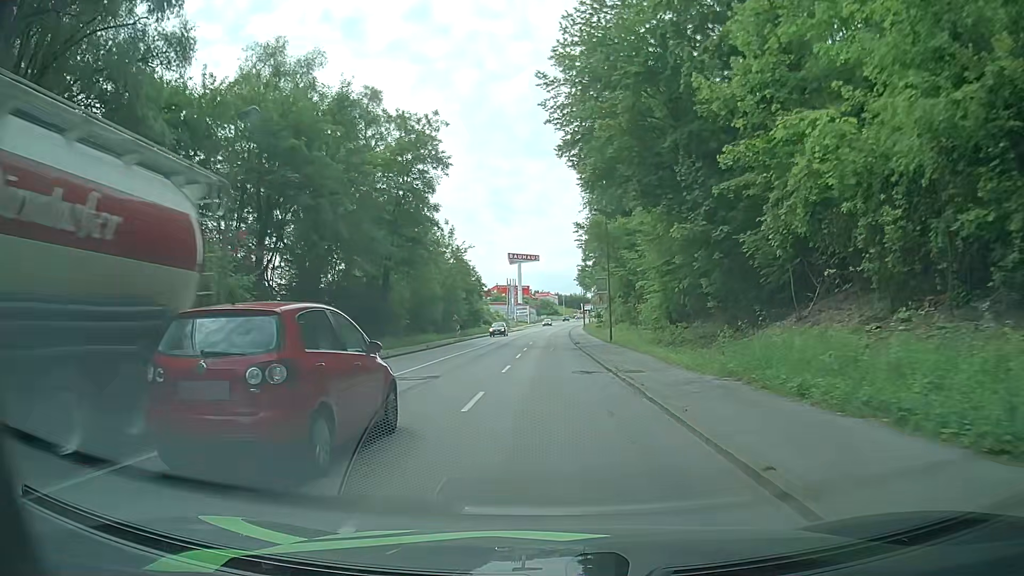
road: tertiary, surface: asphalt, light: Day
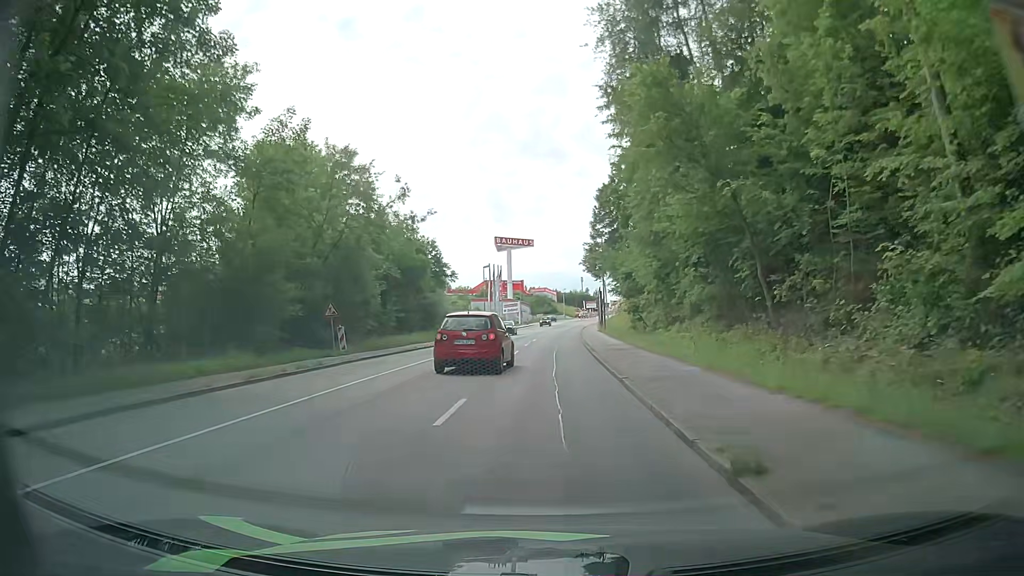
(+0.1, +37.7) m; 0°
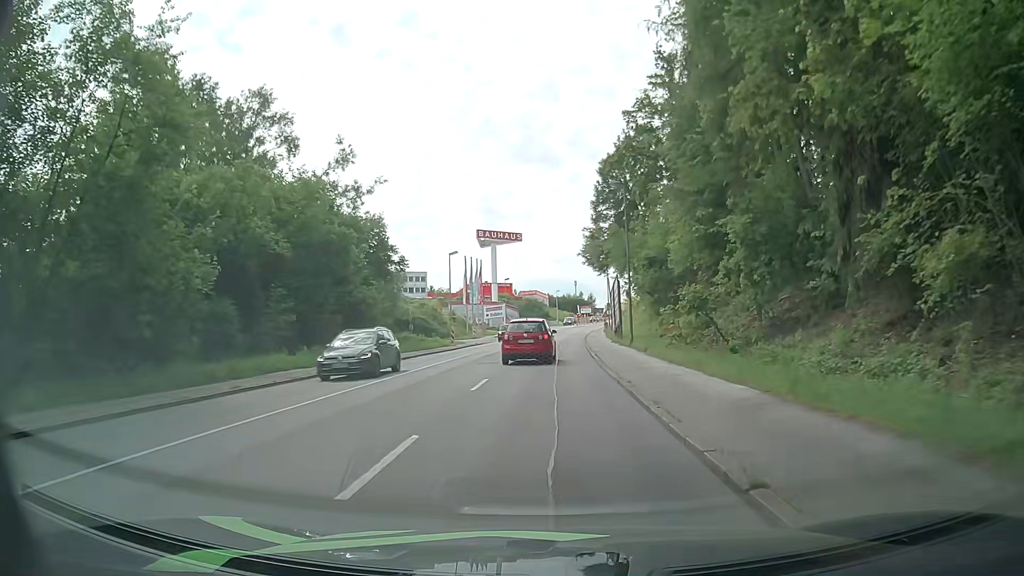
(+0.2, +21.6) m; +2°
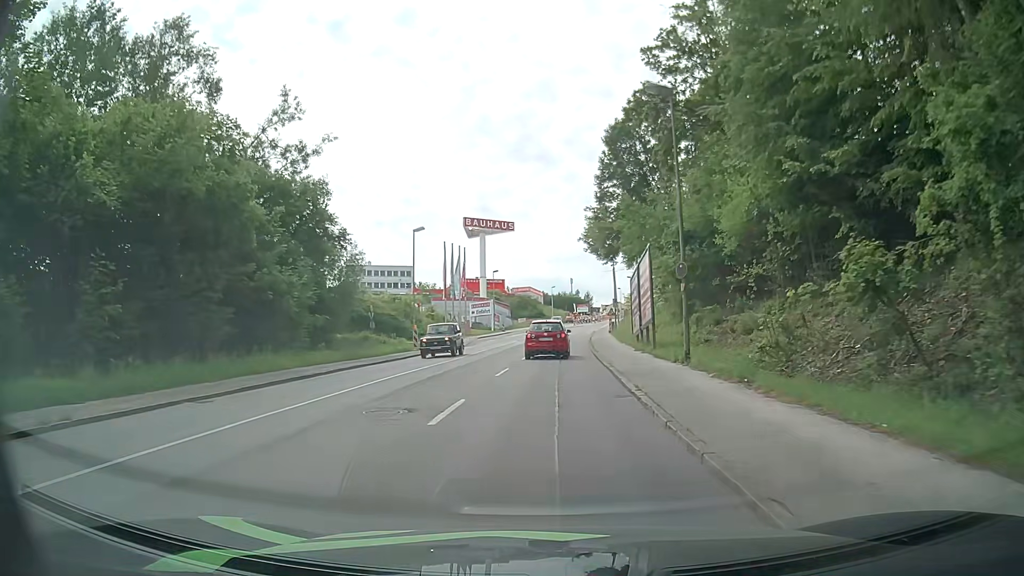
(-0.2, +13.9) m; -1°
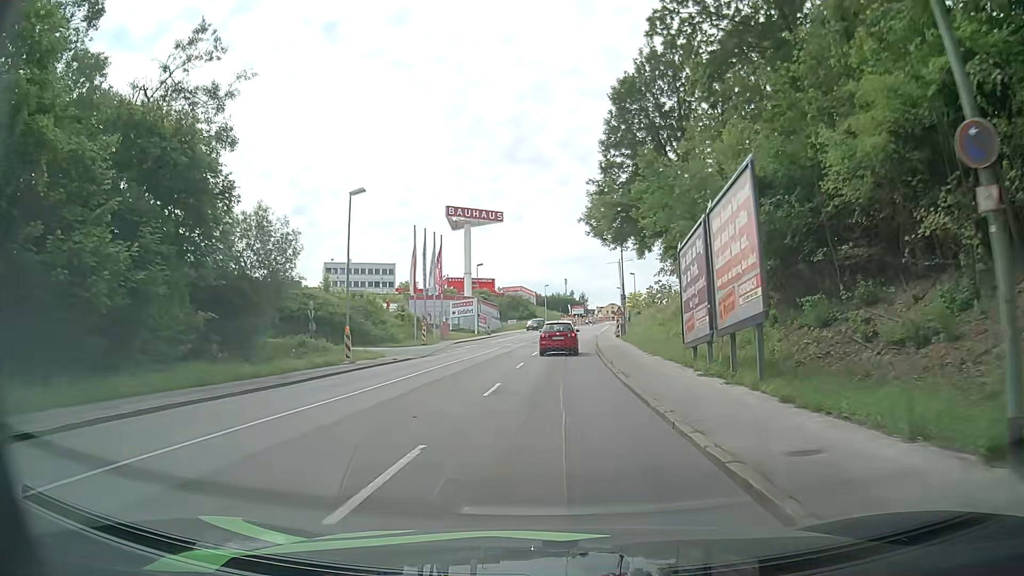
(+0.1, +13.6) m; 0°
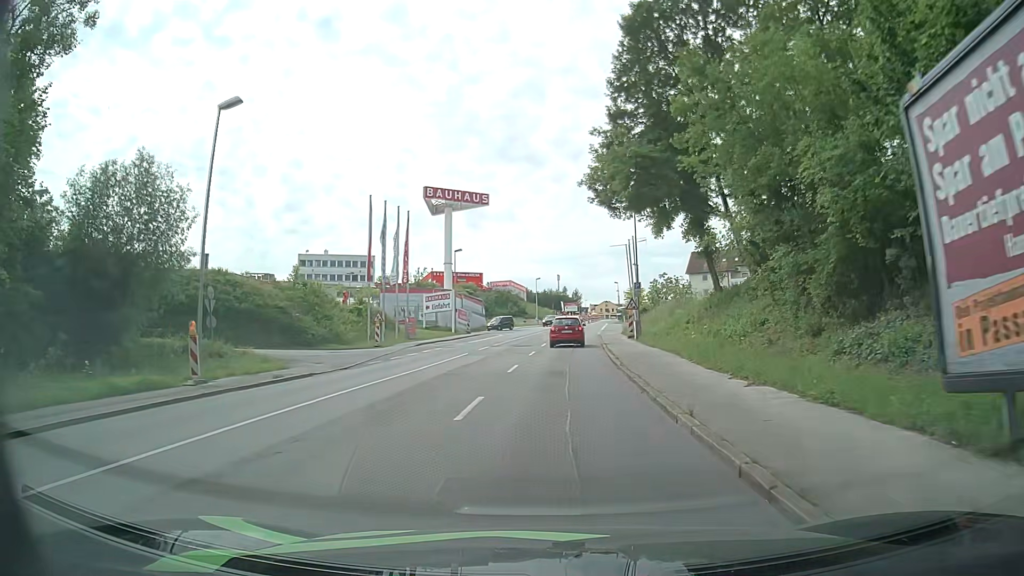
(+0.2, +13.2) m; +1°
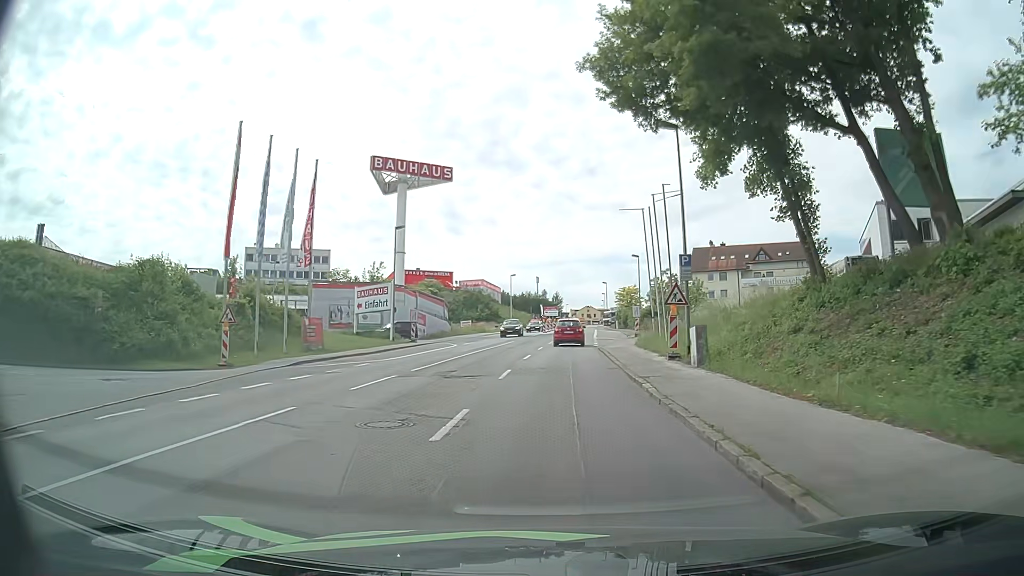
(+0.4, +19.6) m; +3°
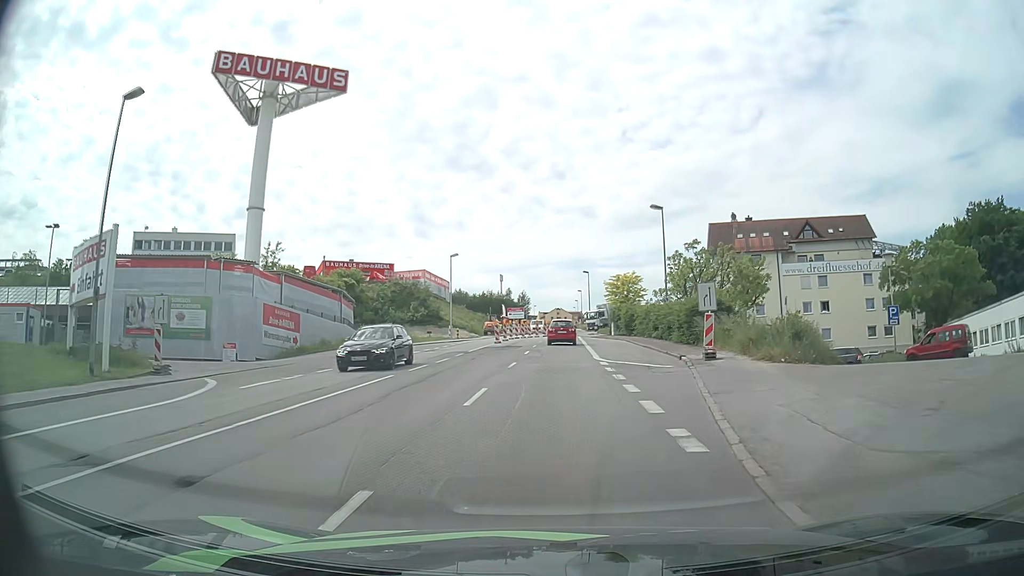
(+0.6, +32.5) m; +2°
(0, +10) (0, +20) (+1, +30) (+1, +40) (+1, +50) (+1, +60) (+2, +70) (+2, +80) (+2, +90) (+3, +100) m
